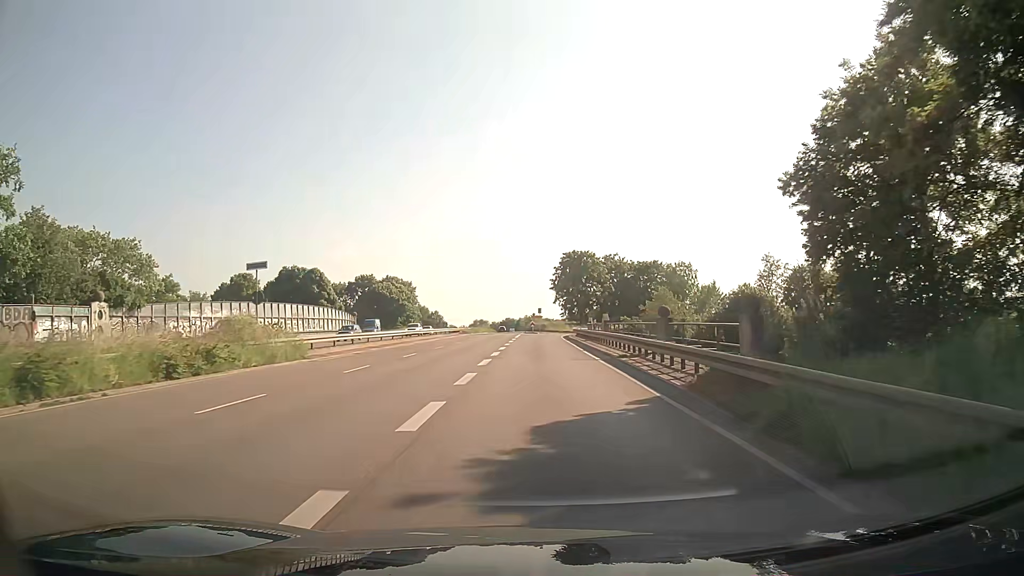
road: trunk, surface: asphalt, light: Day
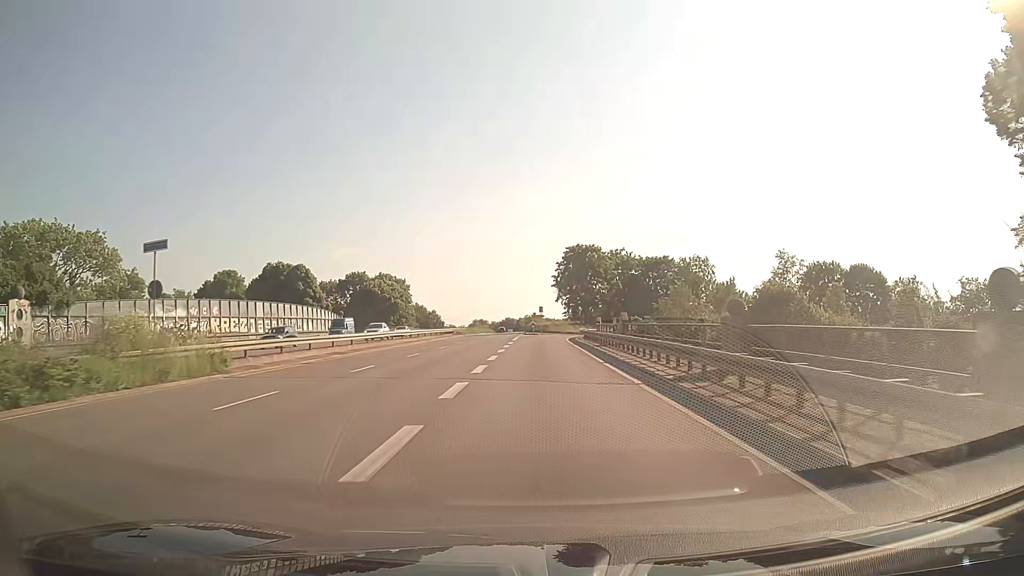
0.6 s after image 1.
(0.0, +8.5) m; 0°
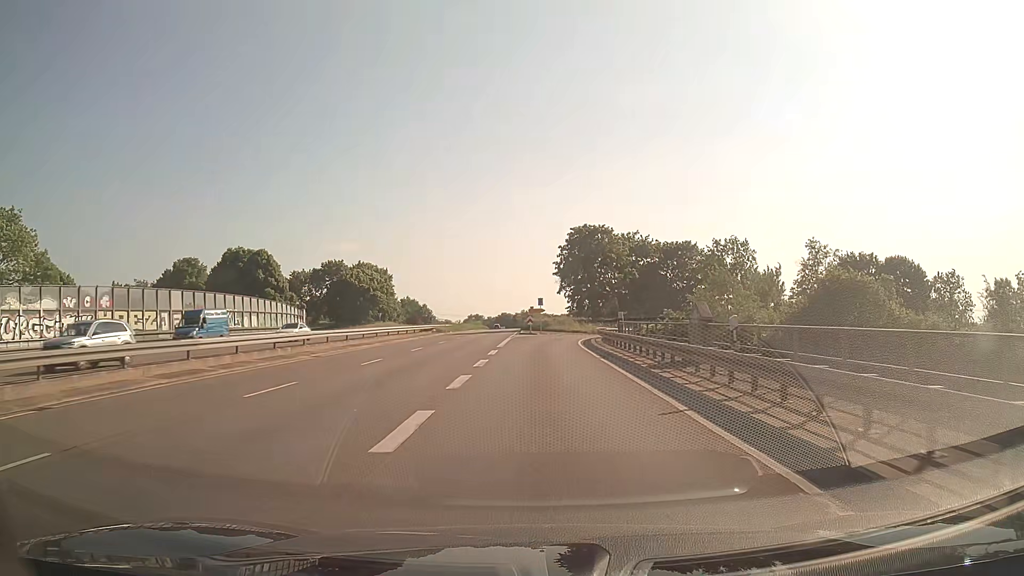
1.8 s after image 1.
(0.0, +16.7) m; 0°
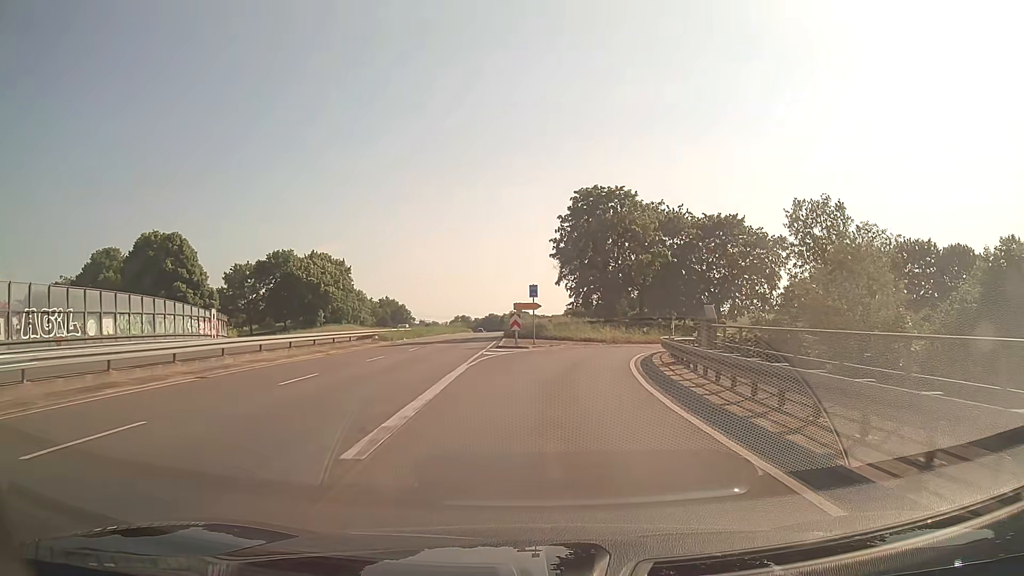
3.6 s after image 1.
(+0.2, +24.2) m; +1°
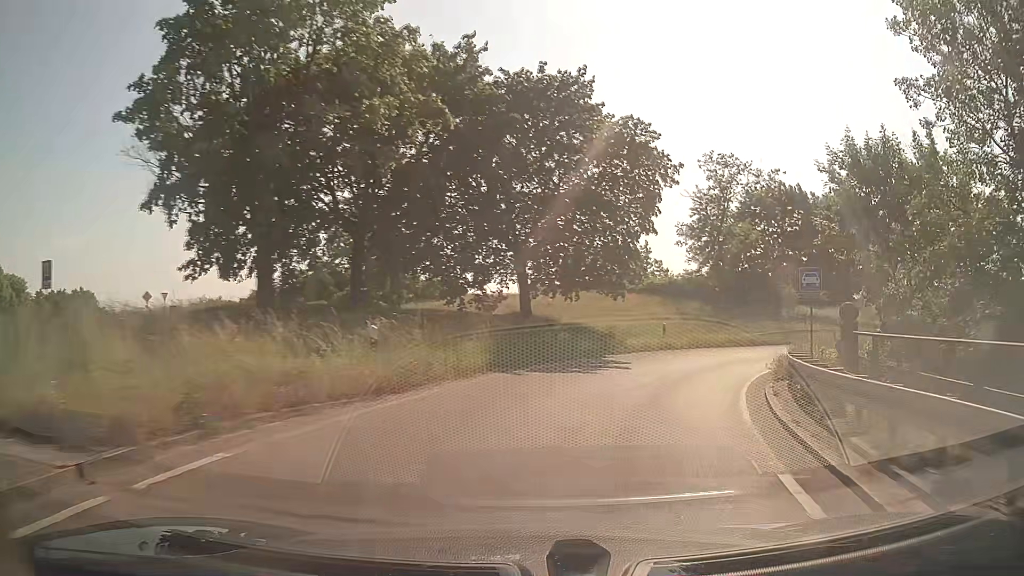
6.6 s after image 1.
(+5.4, +36.6) m; +25°
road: trunk_link
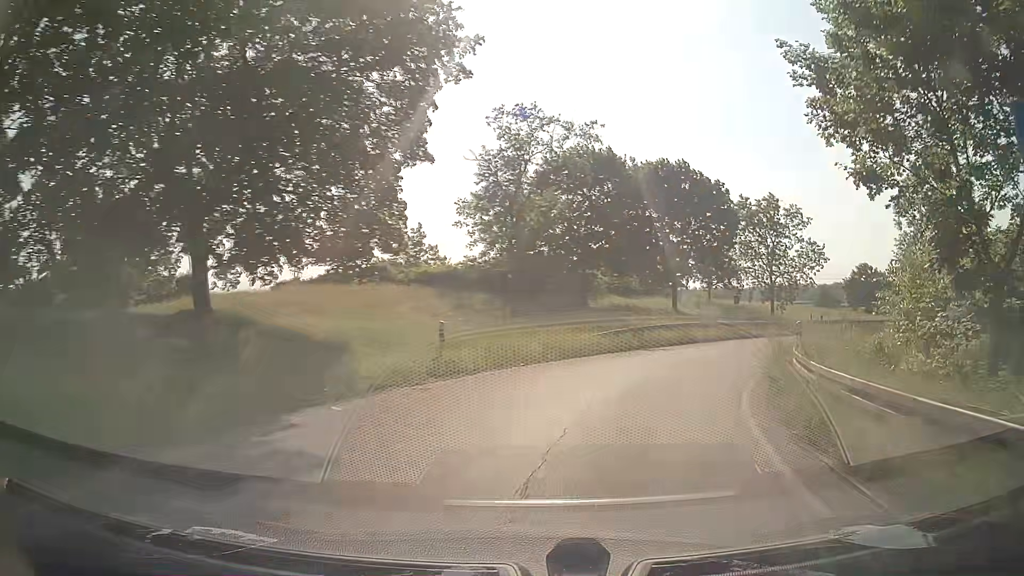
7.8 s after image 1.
(+2.2, +14.1) m; +18°
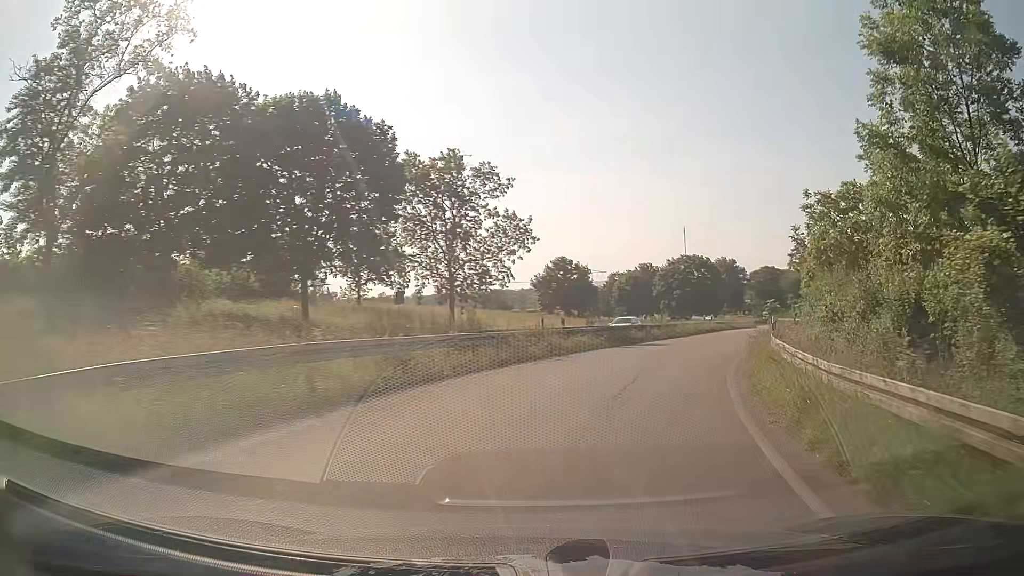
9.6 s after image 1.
(+5.5, +20.7) m; +29°
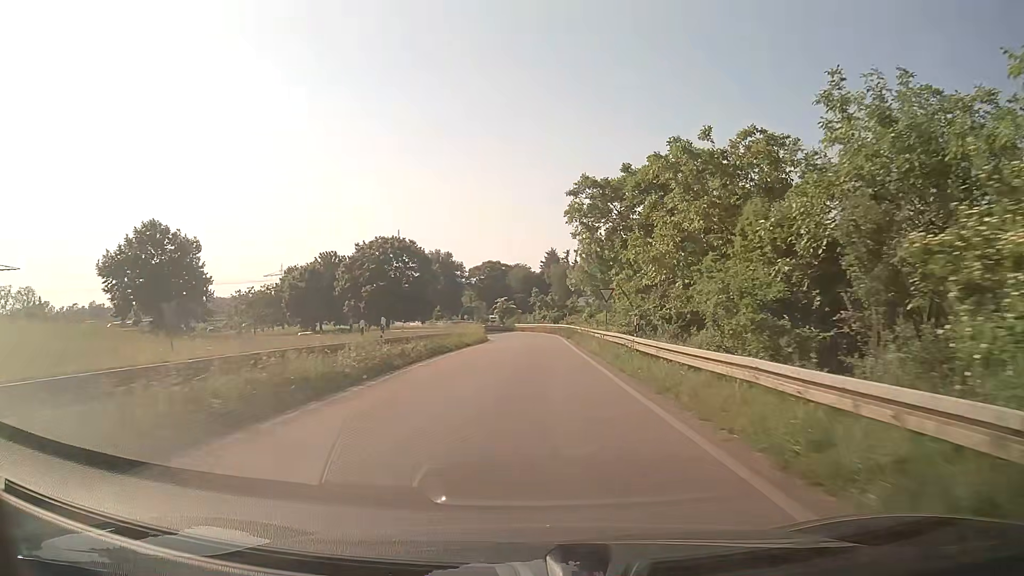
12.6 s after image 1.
(+10.9, +37.7) m; +23°
(0, +10) (0, +20) (0, +30) (0, +40) (0, +50) (-1, +60) (-2, +70) (-4, +80) (-8, +89) (-12, +98) m
